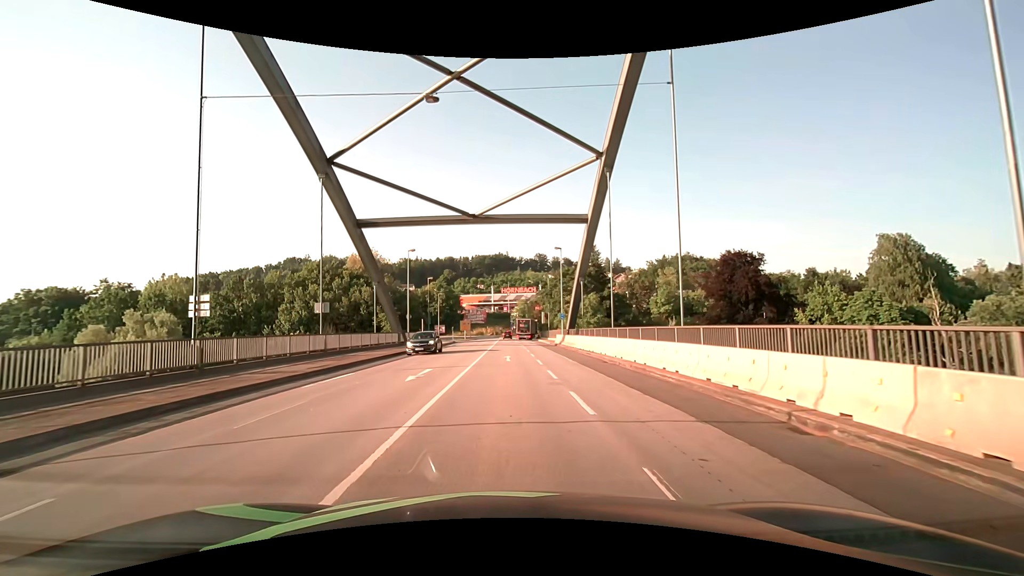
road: primary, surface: asphalt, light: Day
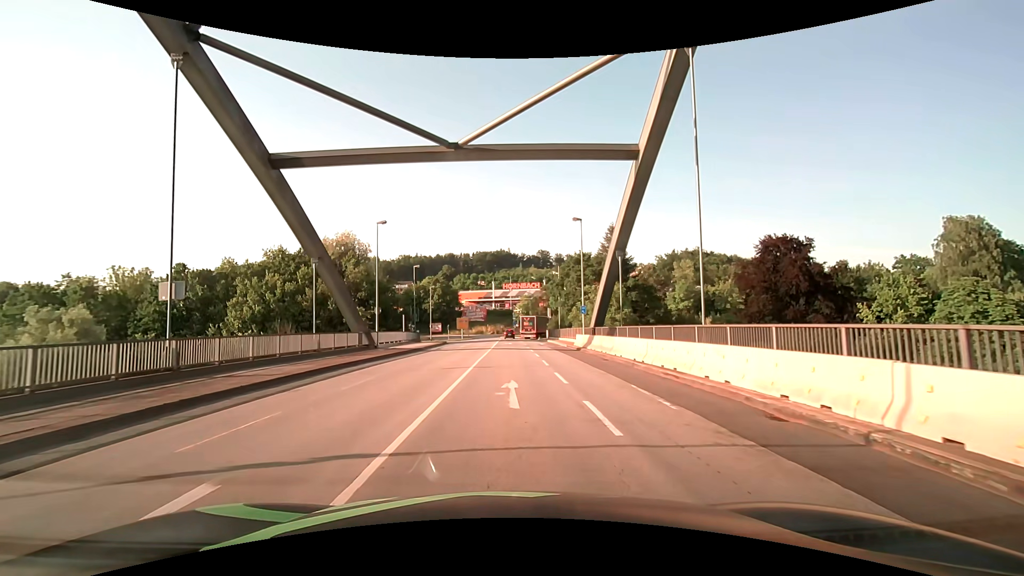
(+0.1, +13.6) m; 0°
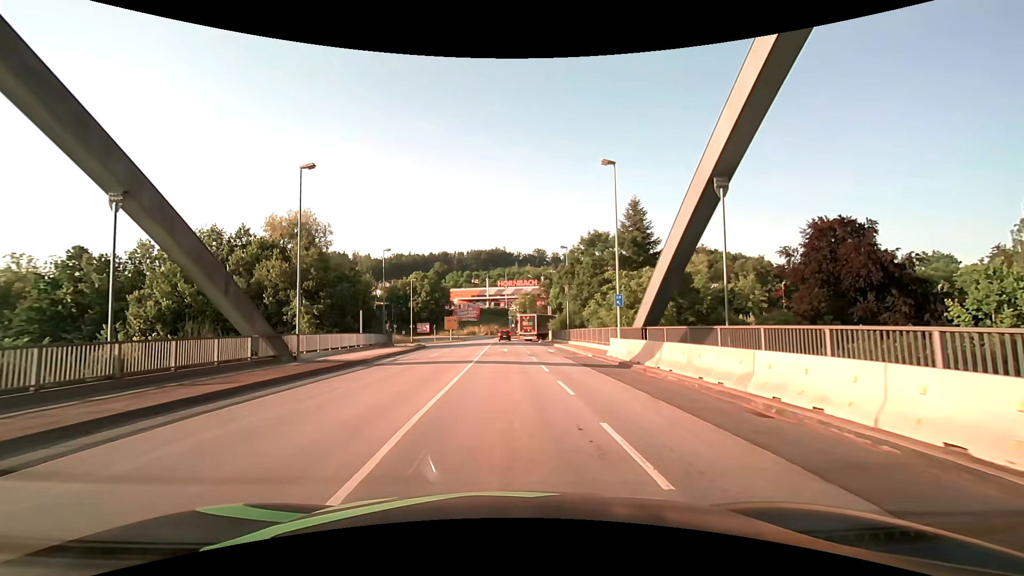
(+0.1, +14.2) m; 0°
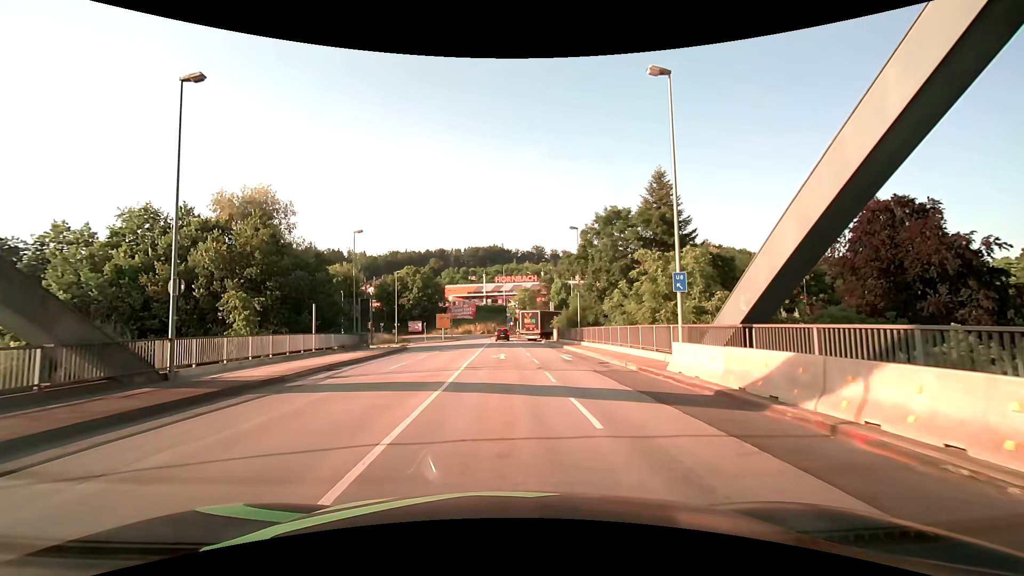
(+0.1, +9.4) m; 0°
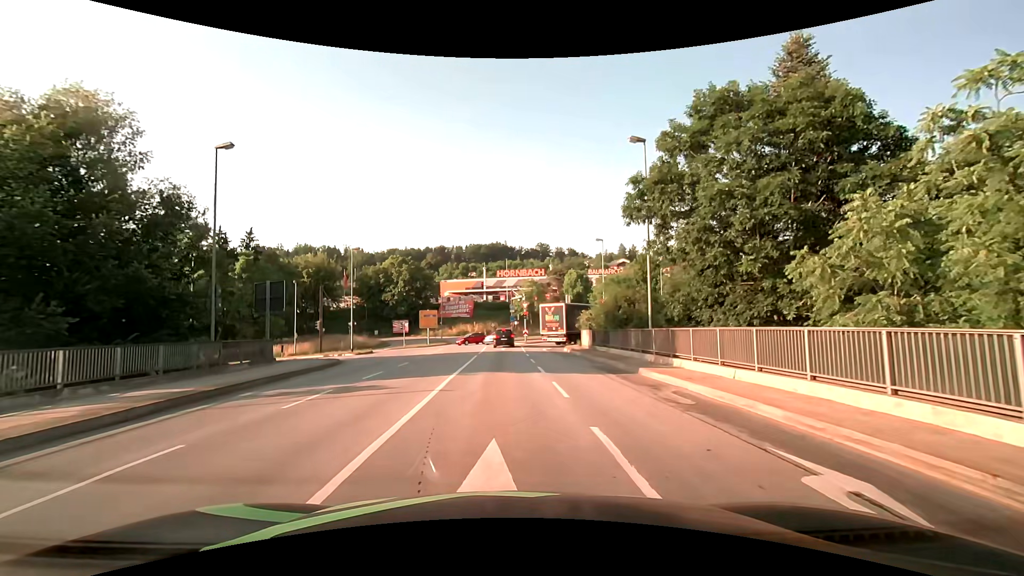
(+0.2, +20.6) m; 0°
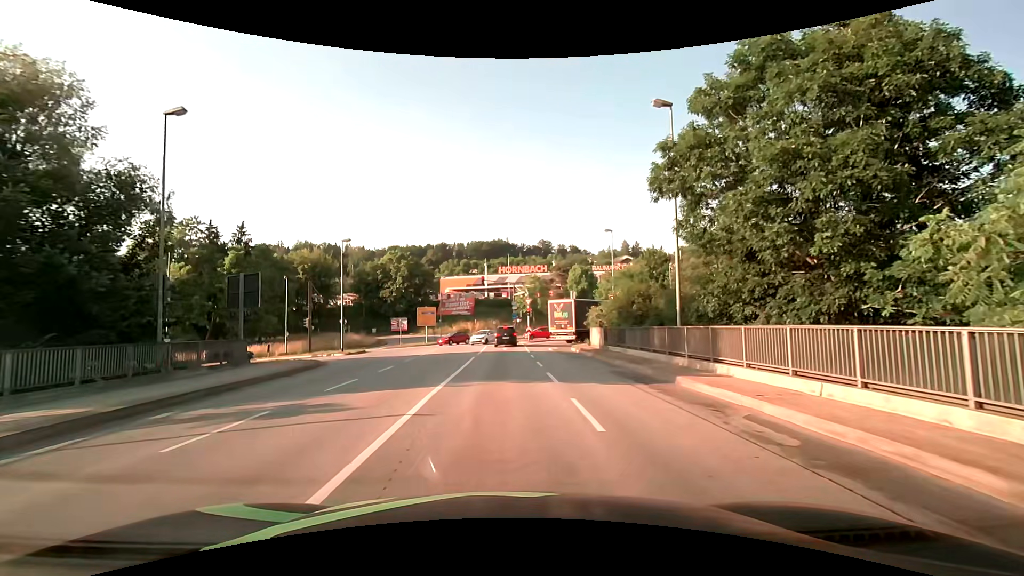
(0.0, +3.4) m; 0°
